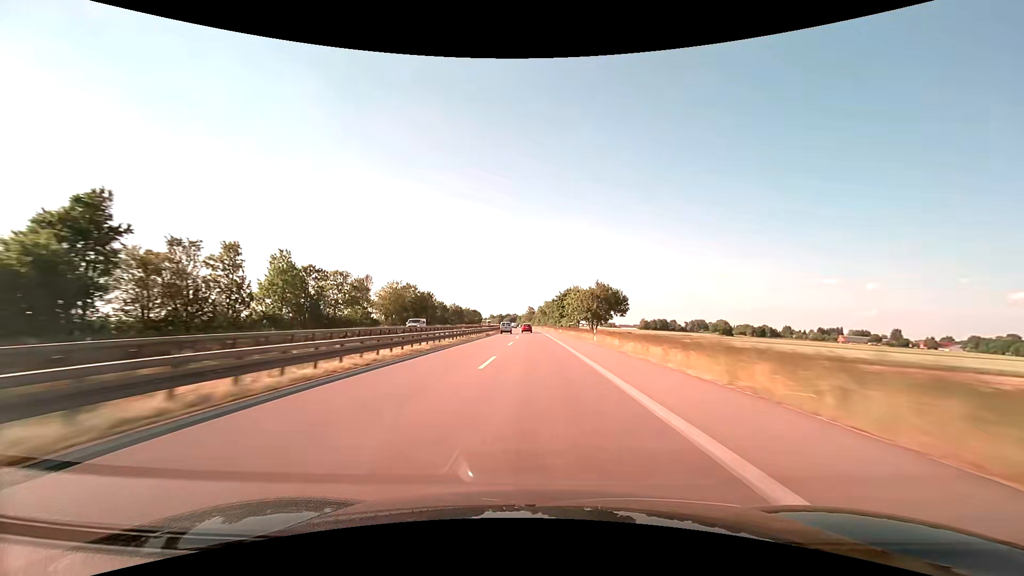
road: trunk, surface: asphalt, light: Day
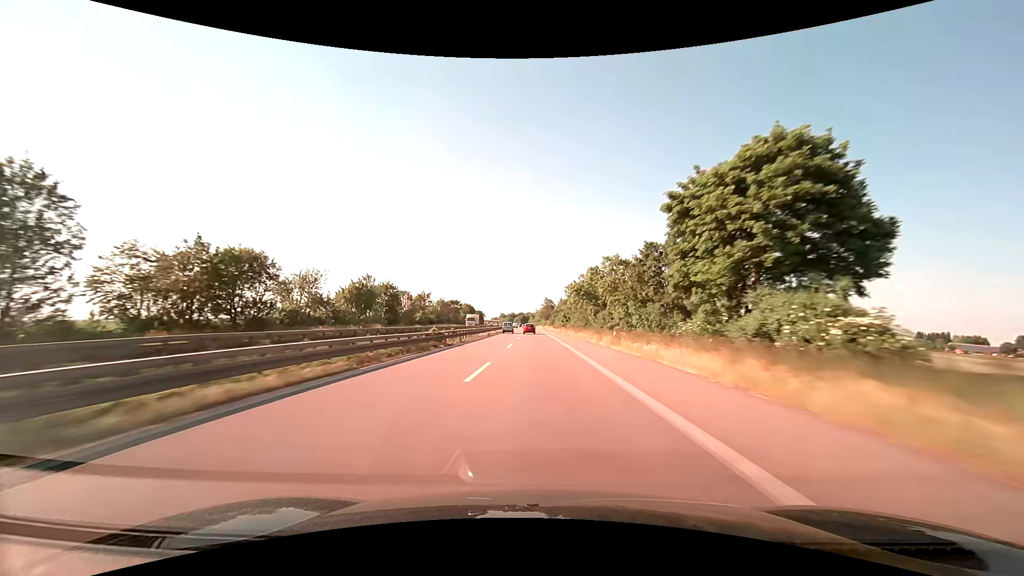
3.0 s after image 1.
(-1.8, +111.3) m; -2°
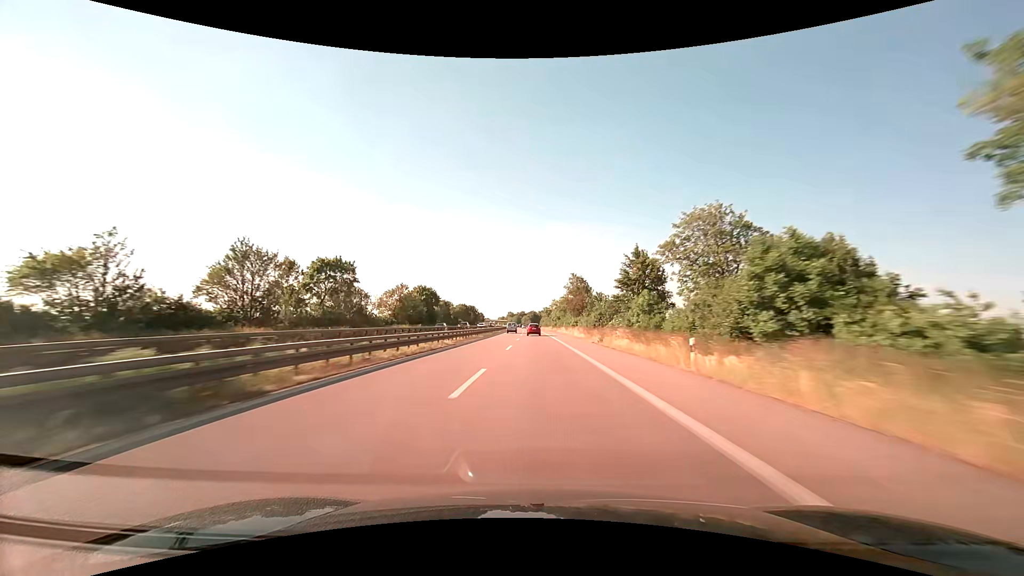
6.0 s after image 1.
(-1.3, +110.4) m; -1°
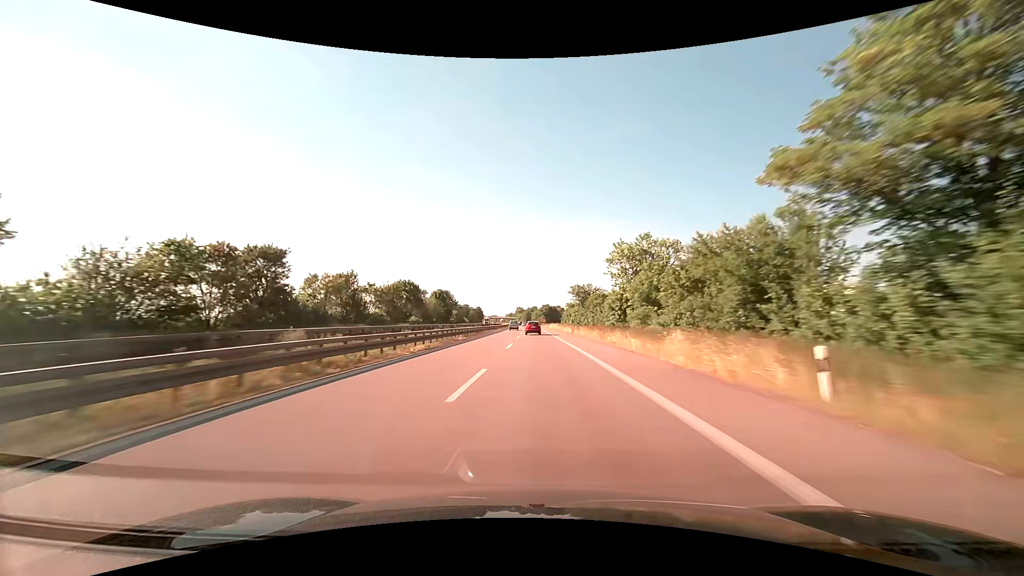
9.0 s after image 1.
(-1.3, +108.1) m; -1°
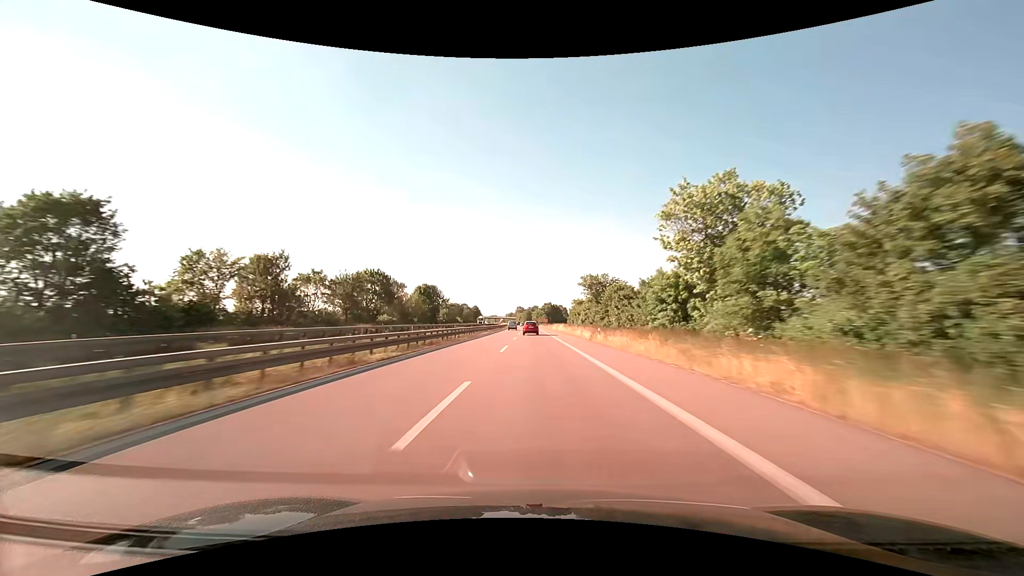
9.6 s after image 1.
(0.0, +21.0) m; 0°
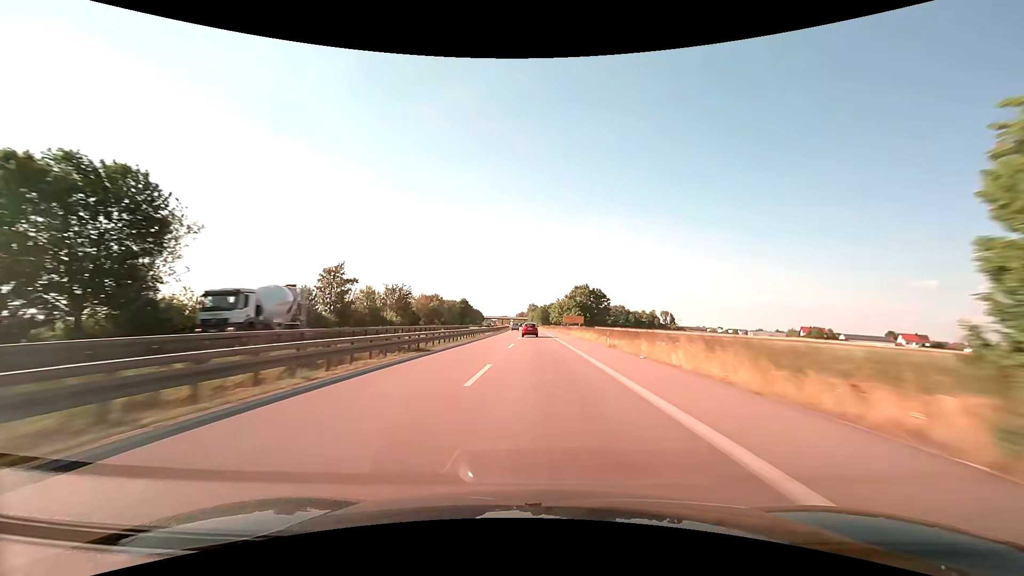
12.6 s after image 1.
(-1.4, +102.2) m; -2°
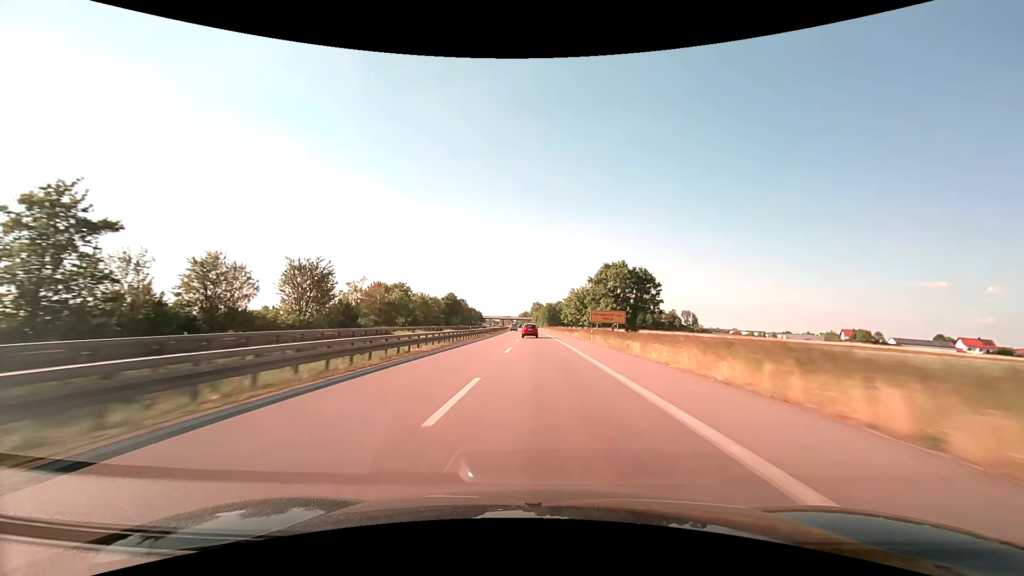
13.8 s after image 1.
(-0.2, +40.1) m; -1°
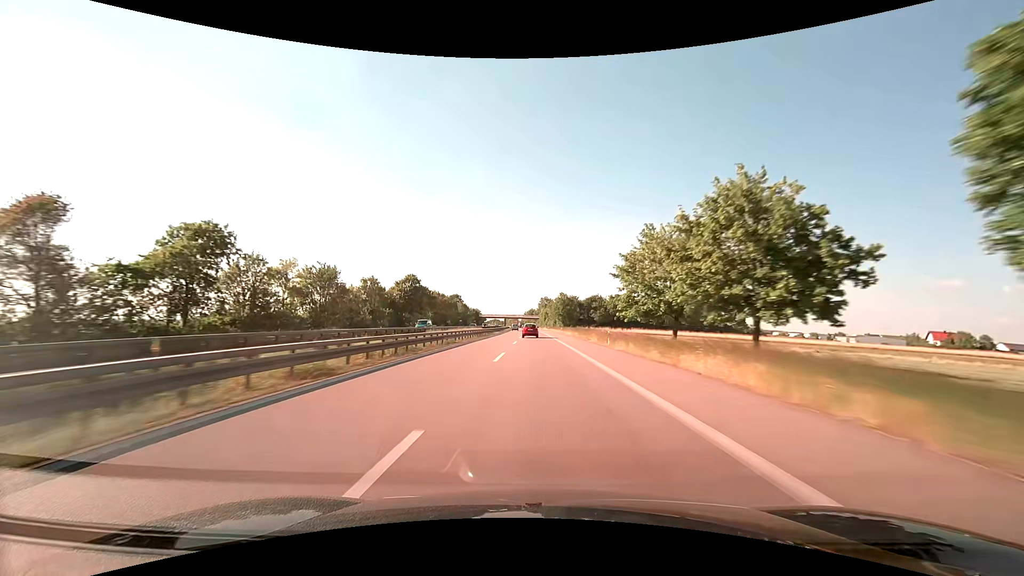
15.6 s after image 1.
(-0.5, +60.3) m; -1°
(0, +10) (0, +20) (0, +30) (0, +40) (0, +50) (0, +60) (-1, +70) (-1, +80) (-1, +90) (-1, +100) m
